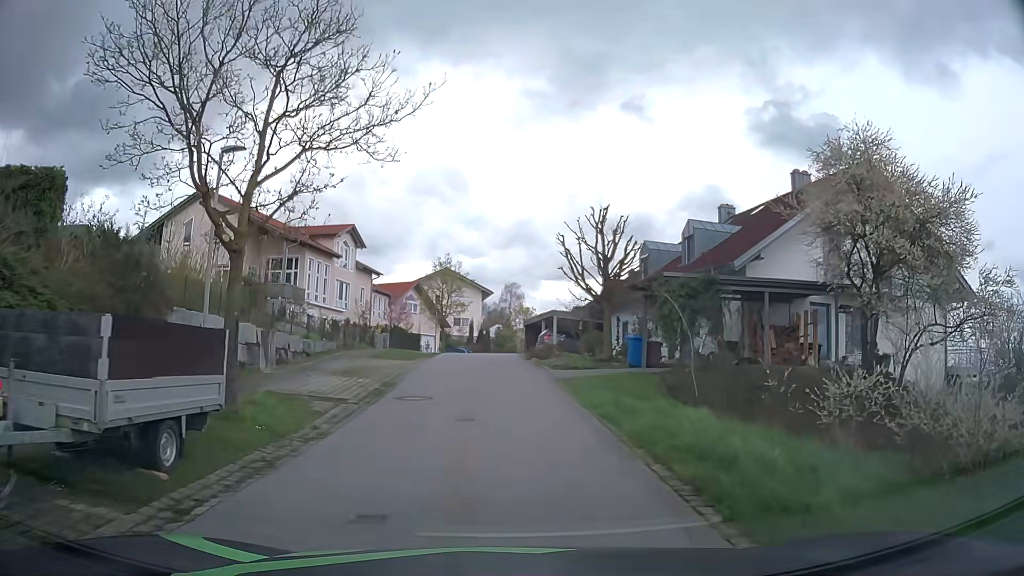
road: residential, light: Day
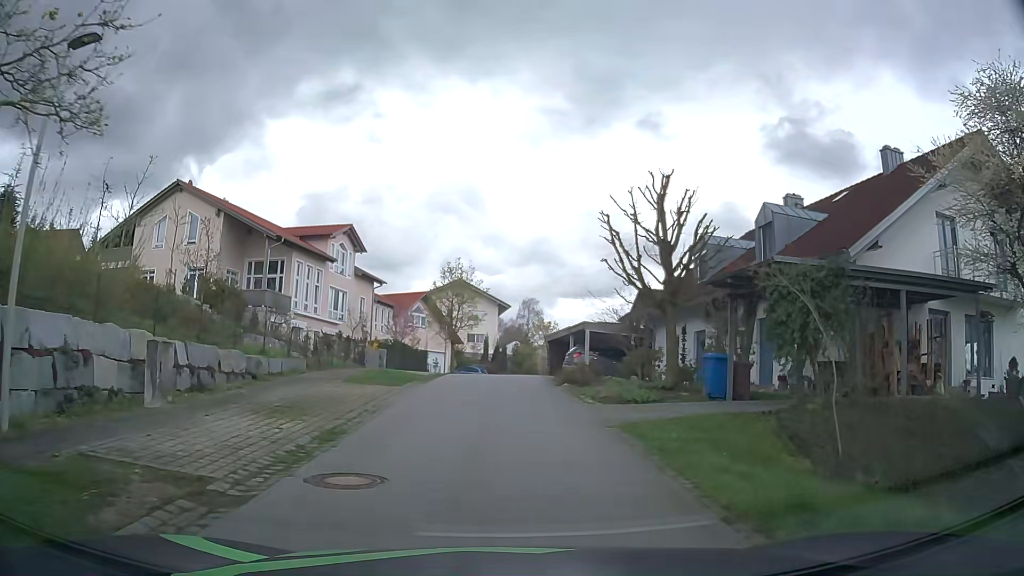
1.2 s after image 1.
(-0.1, +7.2) m; -2°
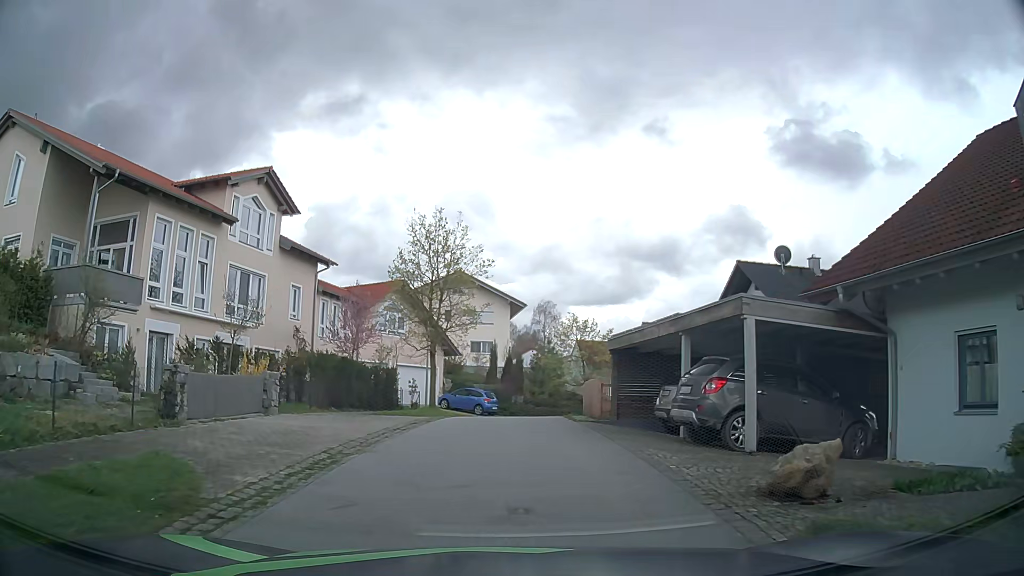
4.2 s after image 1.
(+0.2, +19.5) m; -1°
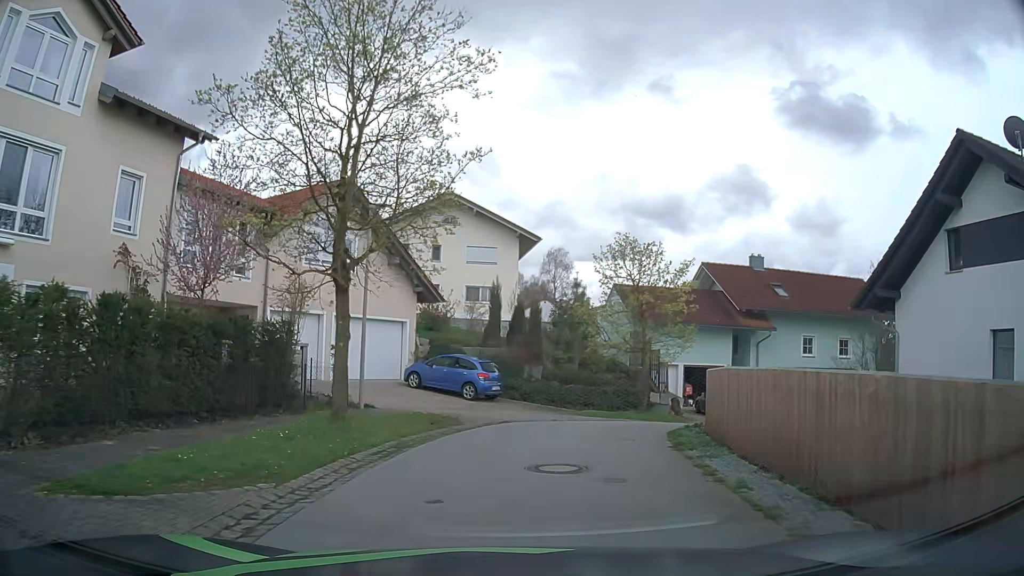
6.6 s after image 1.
(-0.1, +16.2) m; 0°
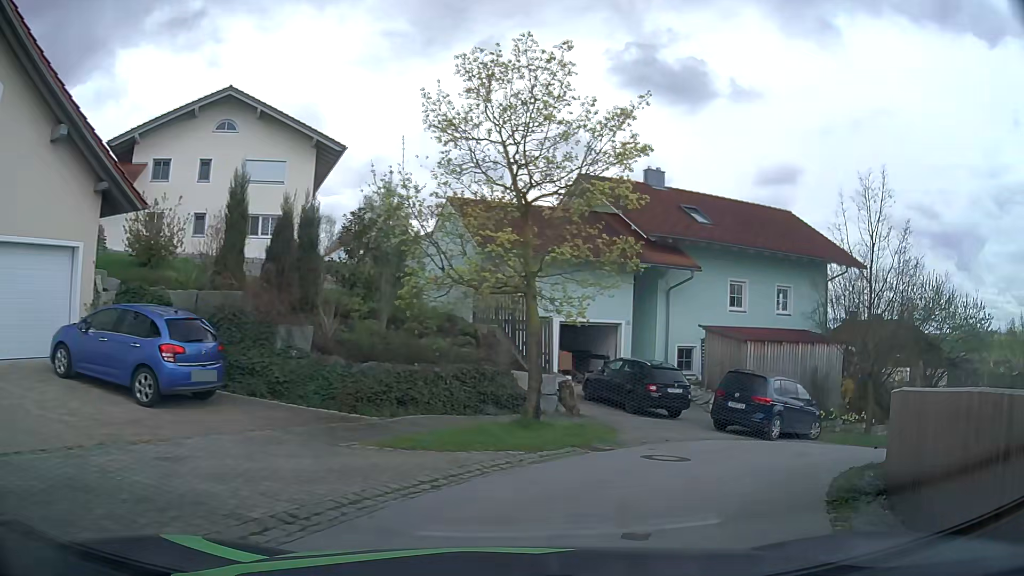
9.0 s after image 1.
(+1.3, +13.5) m; +16°
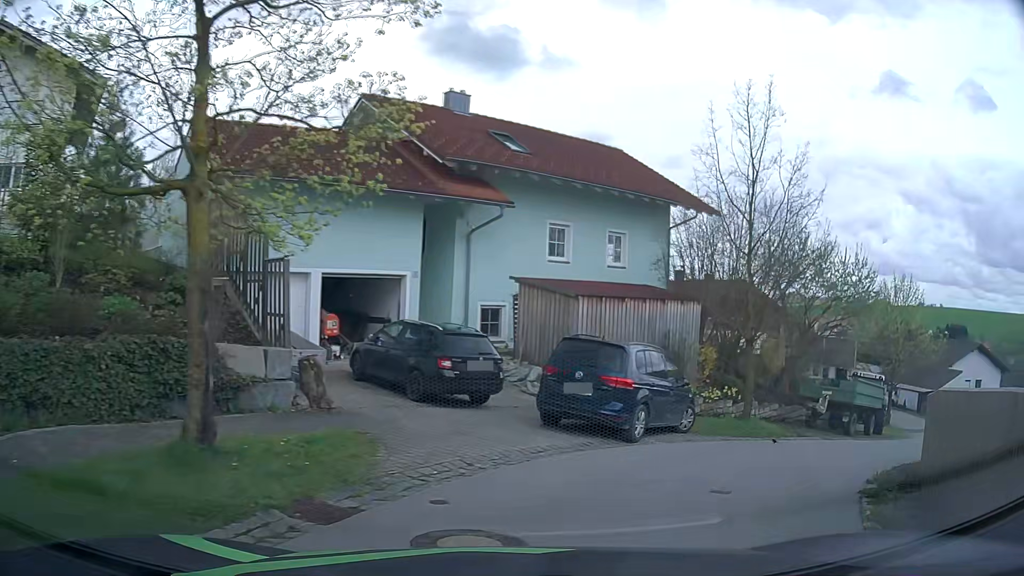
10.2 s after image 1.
(+0.8, +5.8) m; +17°
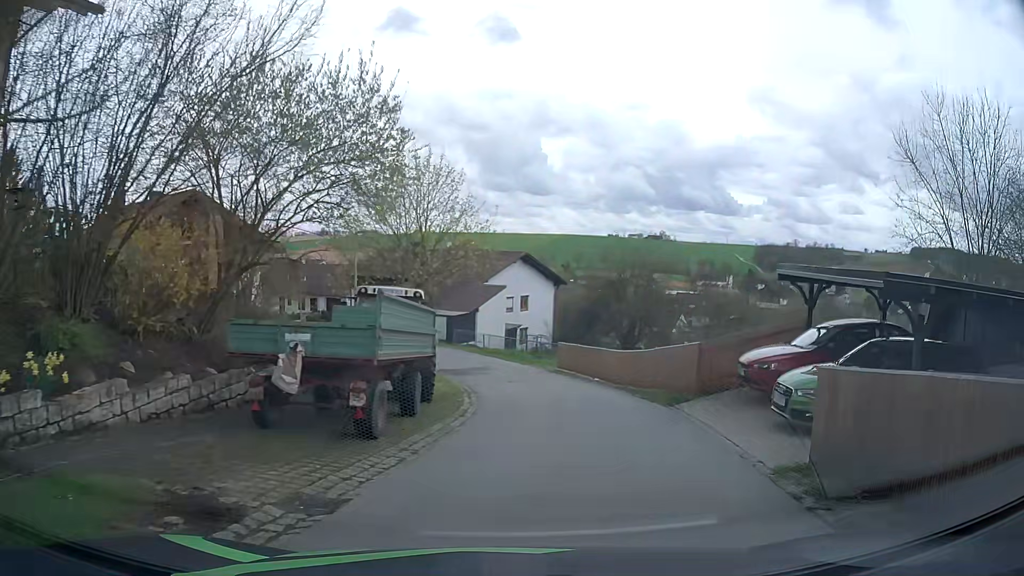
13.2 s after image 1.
(+5.4, +13.0) m; +43°
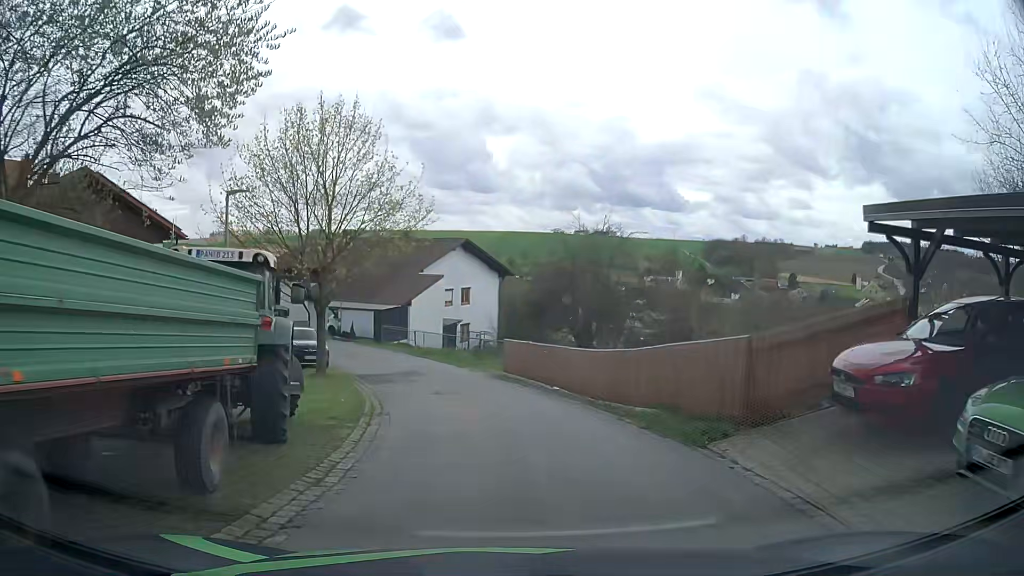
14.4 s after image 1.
(+0.4, +6.4) m; +4°
